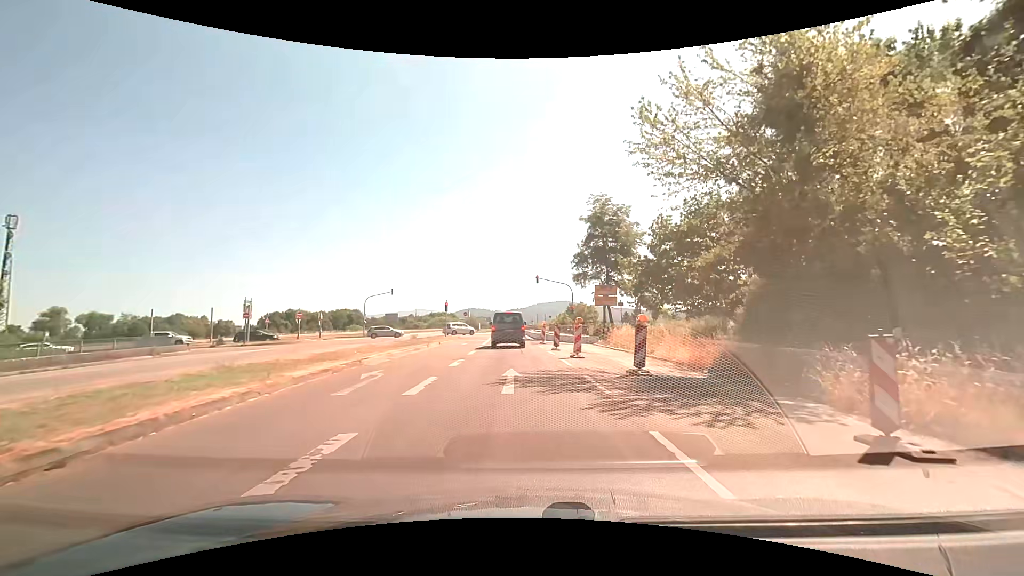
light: Day
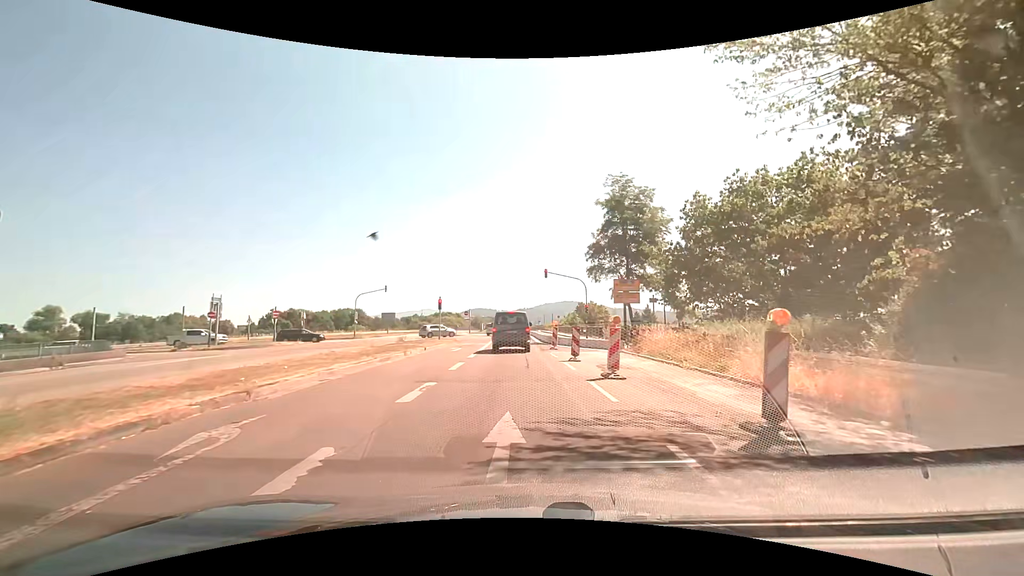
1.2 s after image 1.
(-0.1, +6.6) m; -2°
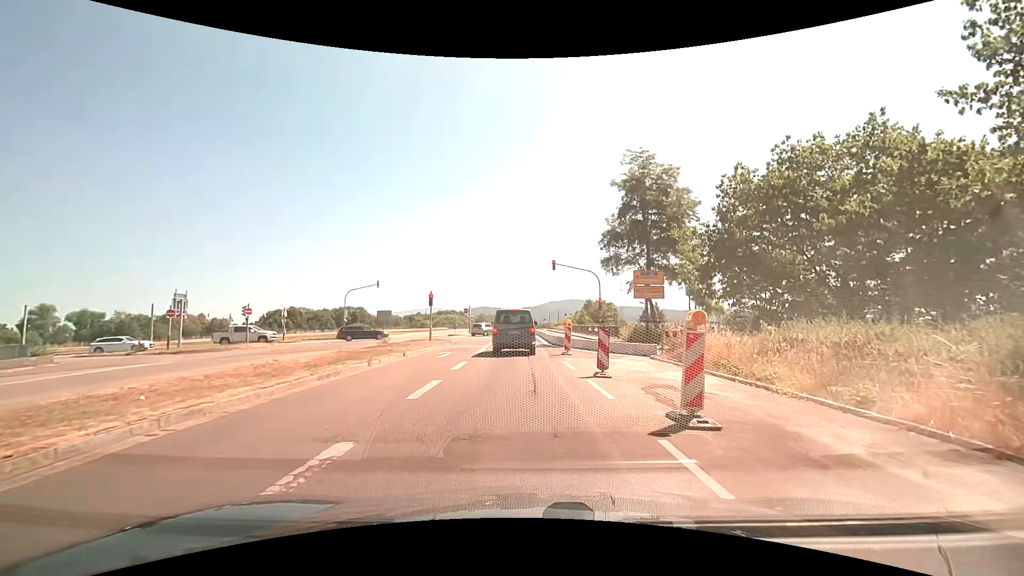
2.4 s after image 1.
(0.0, +5.5) m; 0°
(0, +10) (0, +20) (-1, +30) (-1, +40) (-2, +50) (-2, +60) (-2, +70) (-3, +80) (-3, +90) (-4, +100) m
